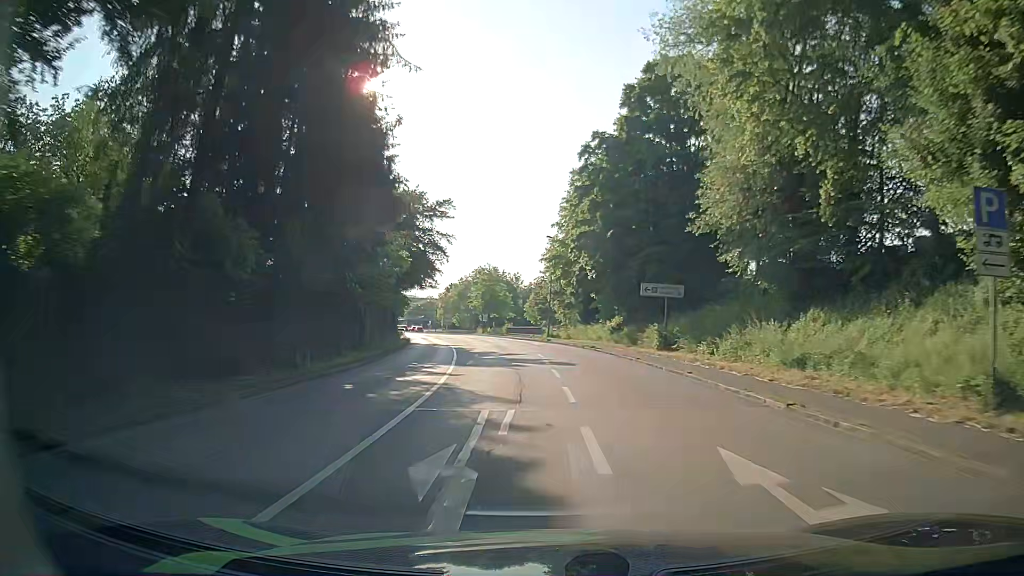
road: primary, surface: asphalt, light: Day
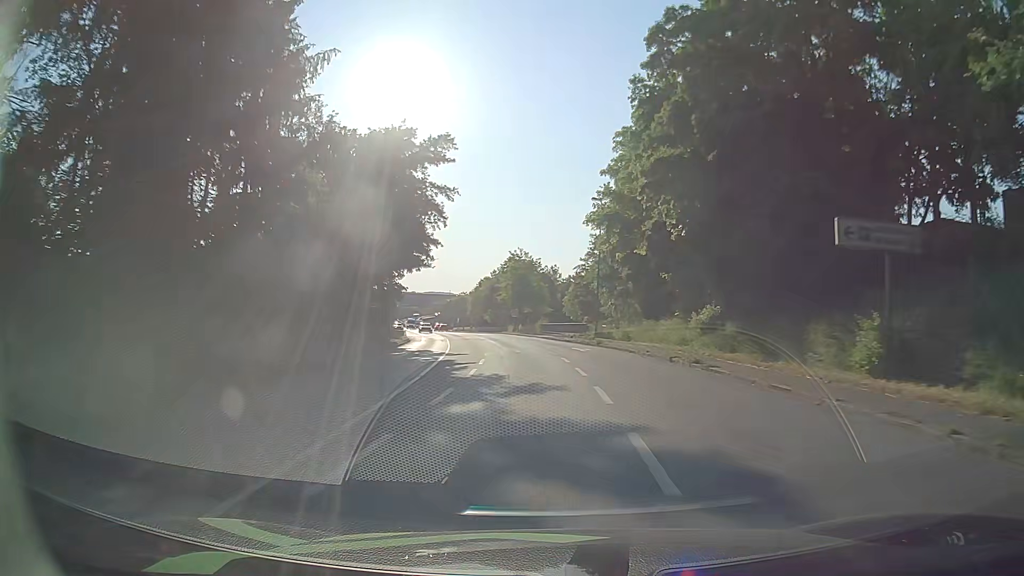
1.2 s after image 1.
(-0.5, +18.8) m; -4°
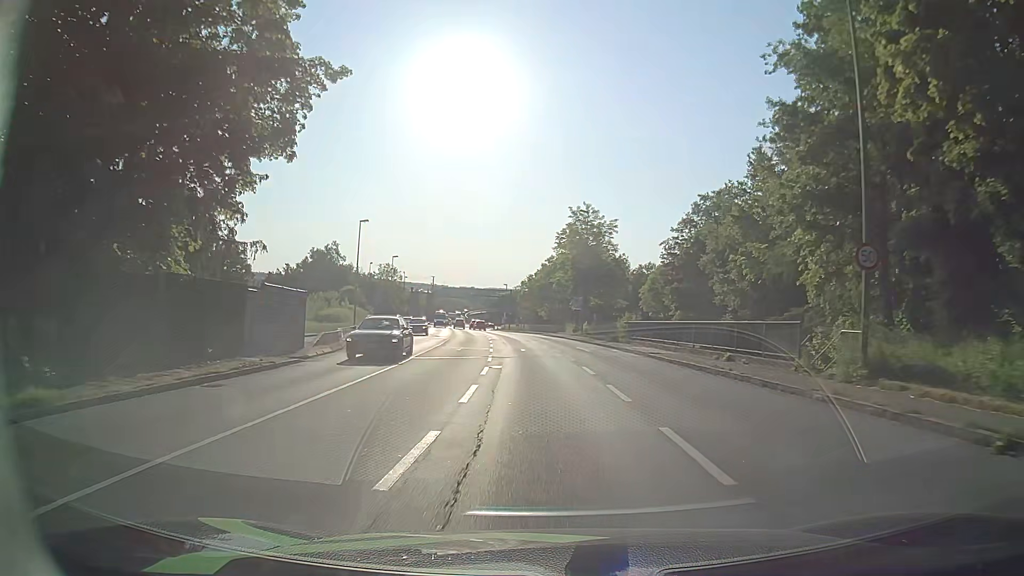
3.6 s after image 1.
(-1.2, +35.4) m; -4°
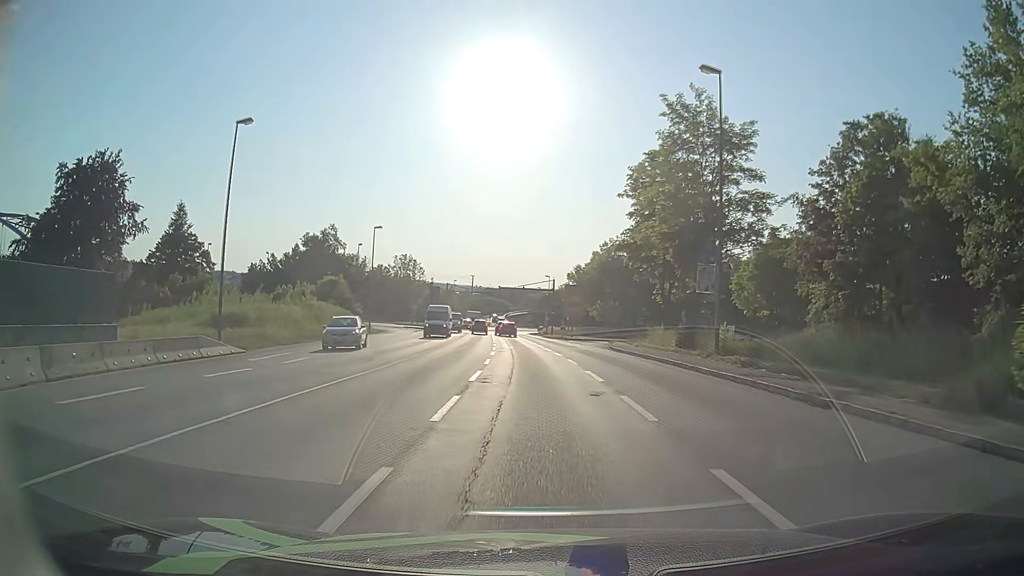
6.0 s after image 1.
(-1.4, +32.2) m; -5°
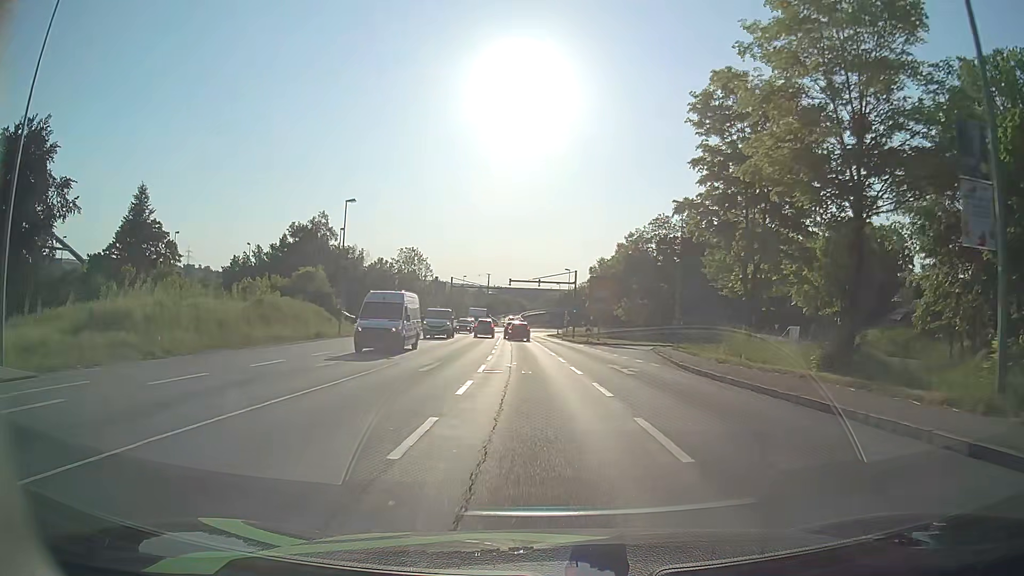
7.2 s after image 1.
(-0.1, +14.4) m; -1°
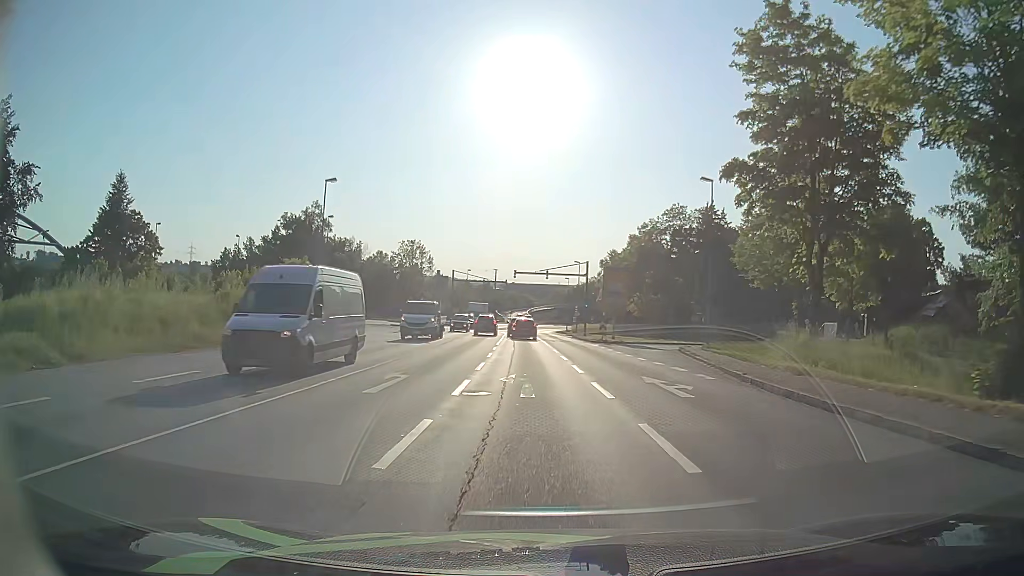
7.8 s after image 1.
(-0.1, +6.4) m; -1°
